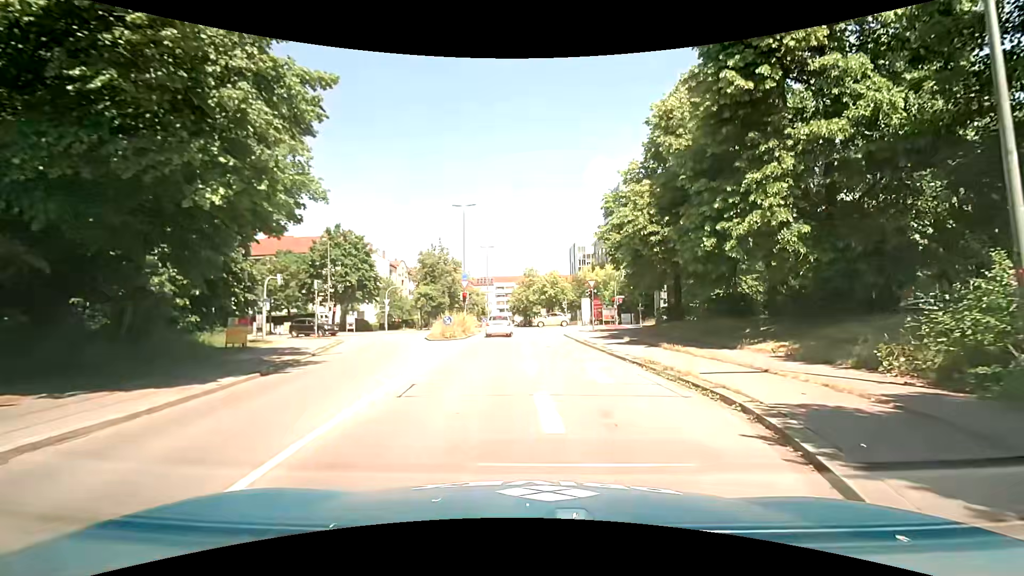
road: tertiary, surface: asphalt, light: Day
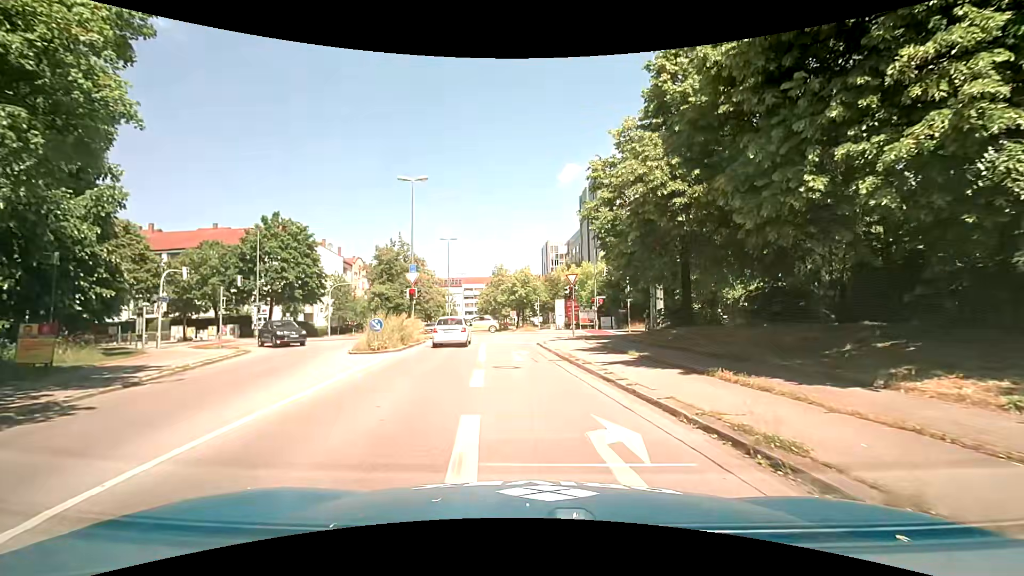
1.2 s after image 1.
(+0.1, +8.1) m; +3°
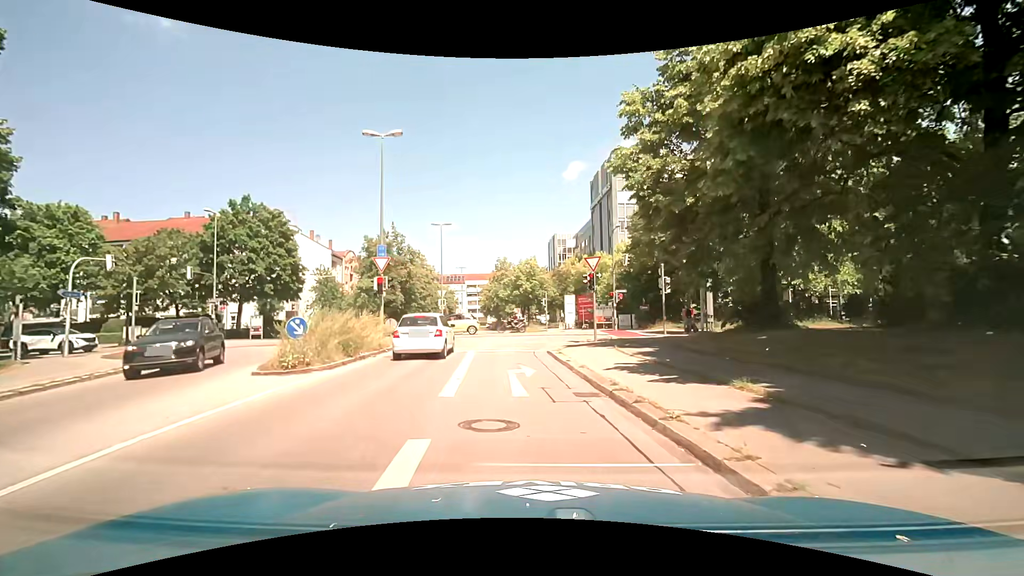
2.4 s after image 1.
(-0.2, +7.7) m; -1°
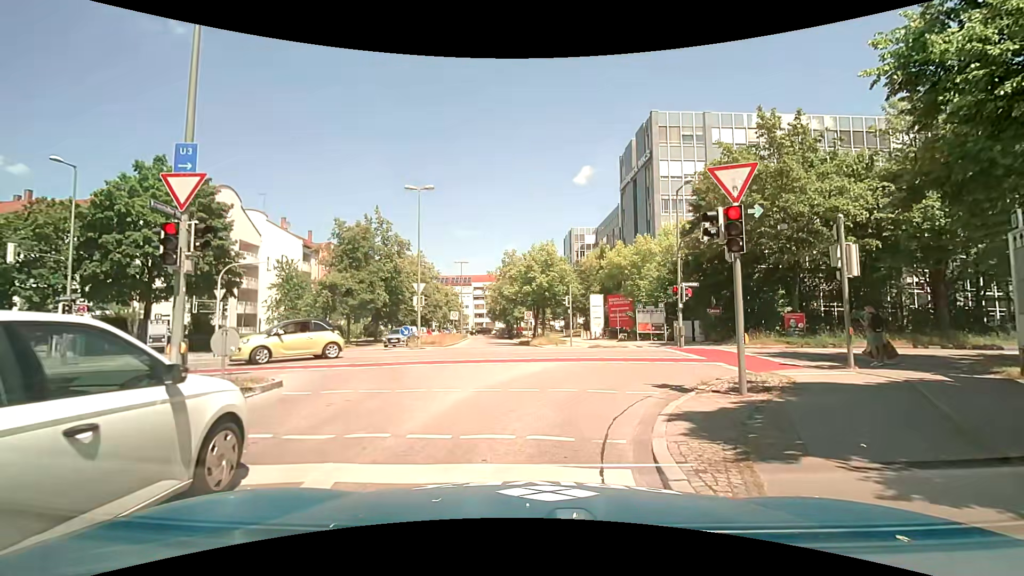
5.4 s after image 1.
(-0.6, +14.3) m; -3°
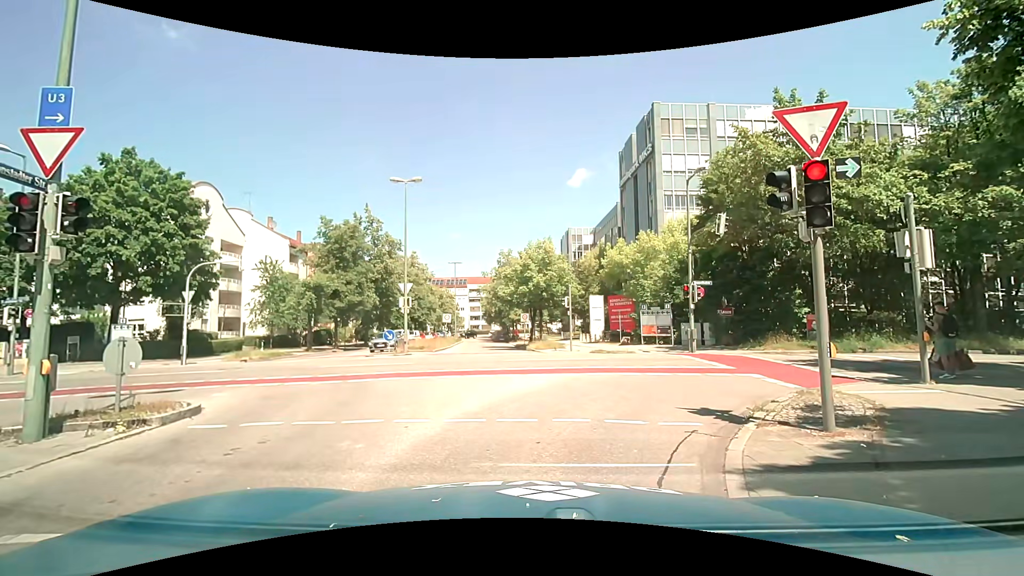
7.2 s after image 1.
(0.0, +2.4) m; 0°
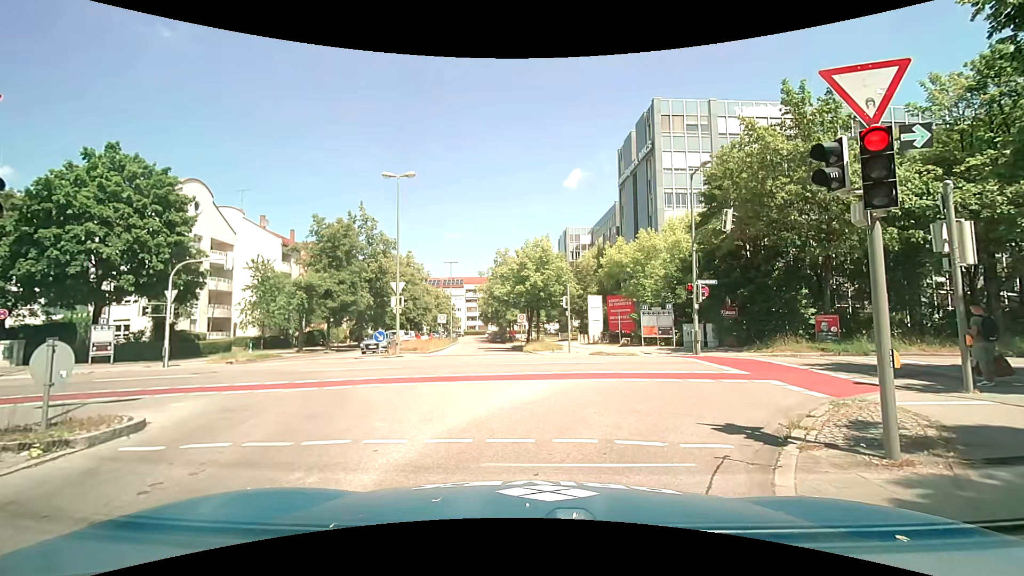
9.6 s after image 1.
(0.0, +1.2) m; 0°
